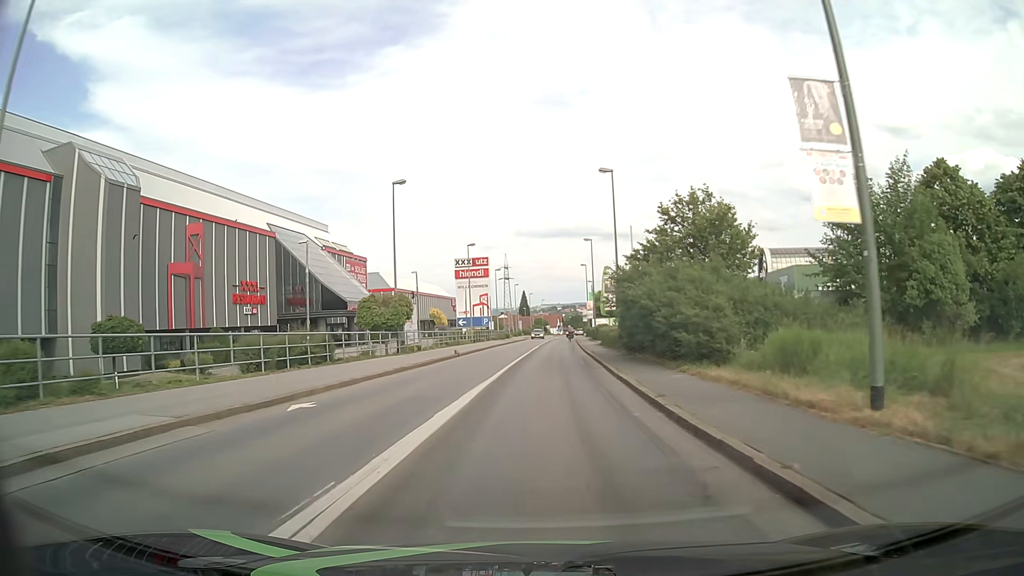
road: tertiary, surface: asphalt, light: Day
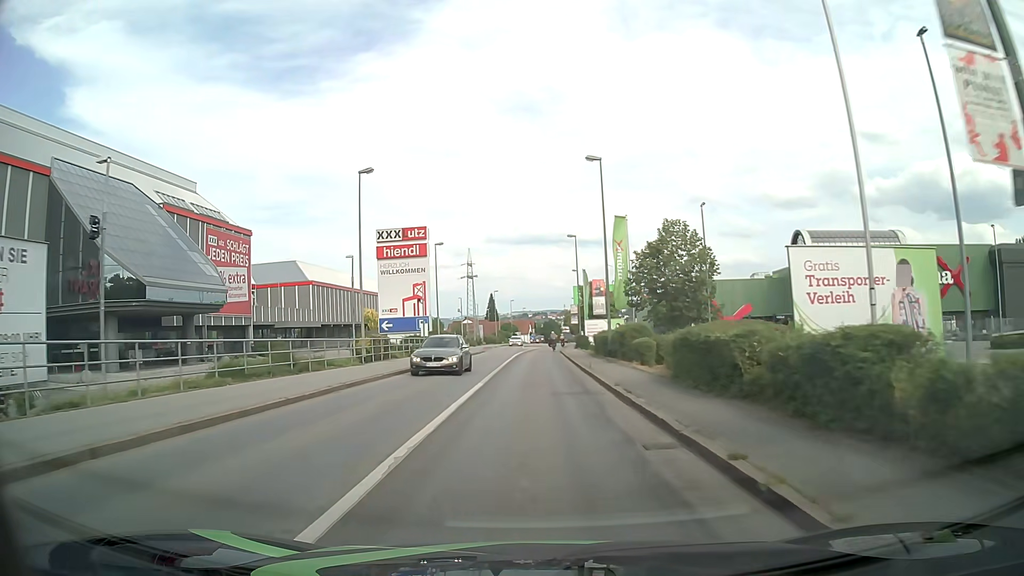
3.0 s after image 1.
(+0.8, +34.0) m; +3°
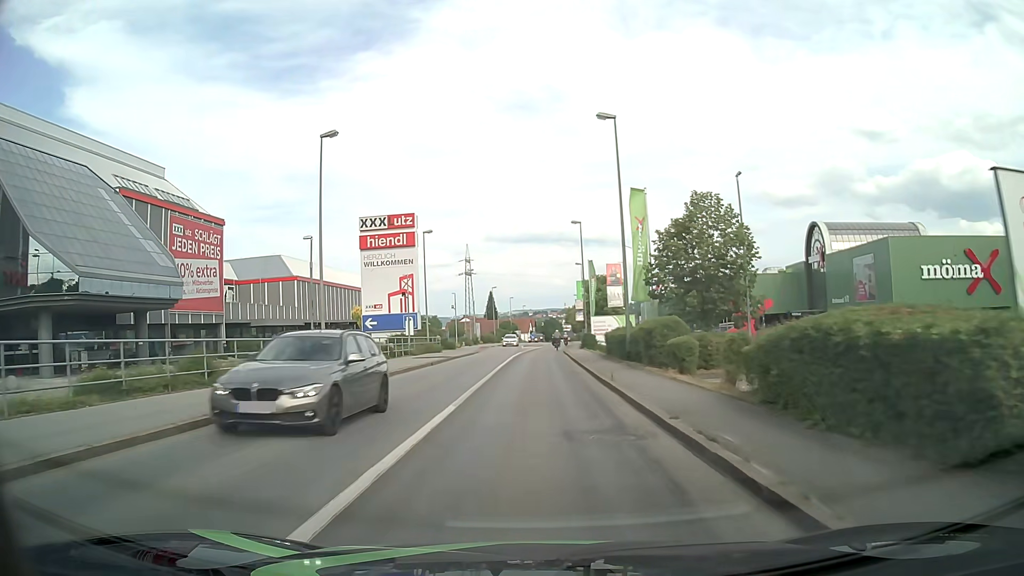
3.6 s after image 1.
(0.0, +6.6) m; 0°
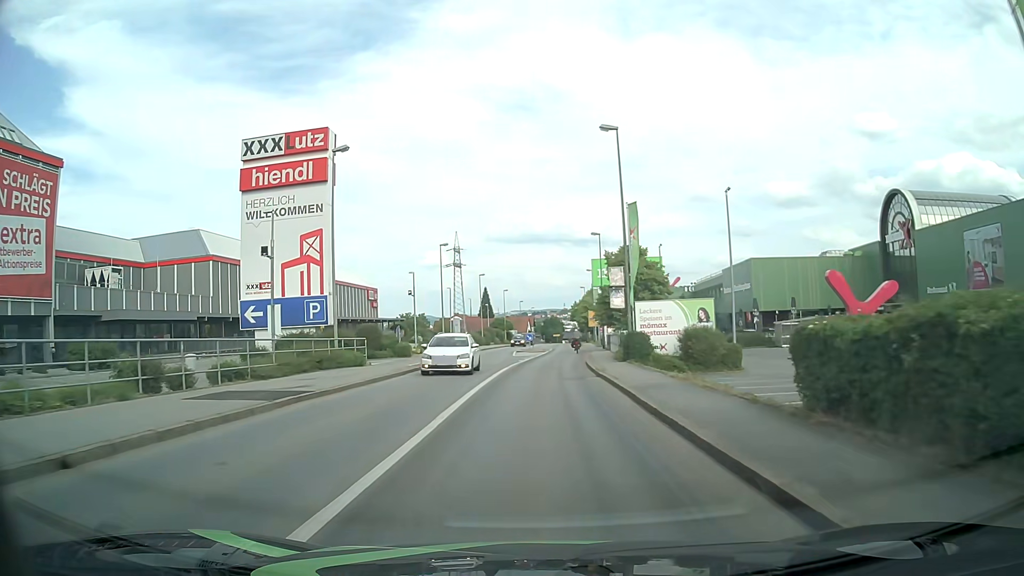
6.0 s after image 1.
(0.0, +25.3) m; 0°
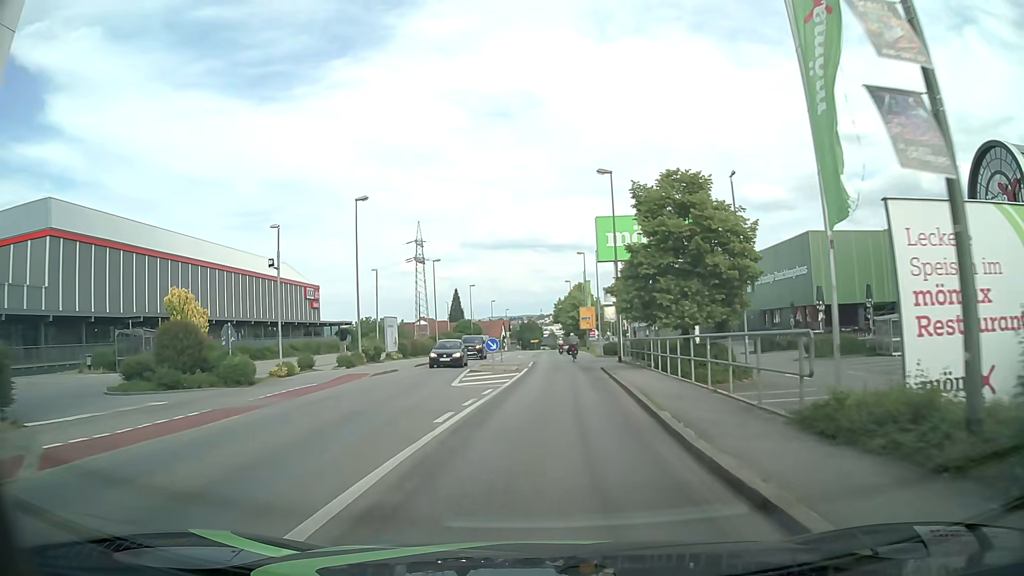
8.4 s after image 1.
(+0.3, +24.0) m; +2°
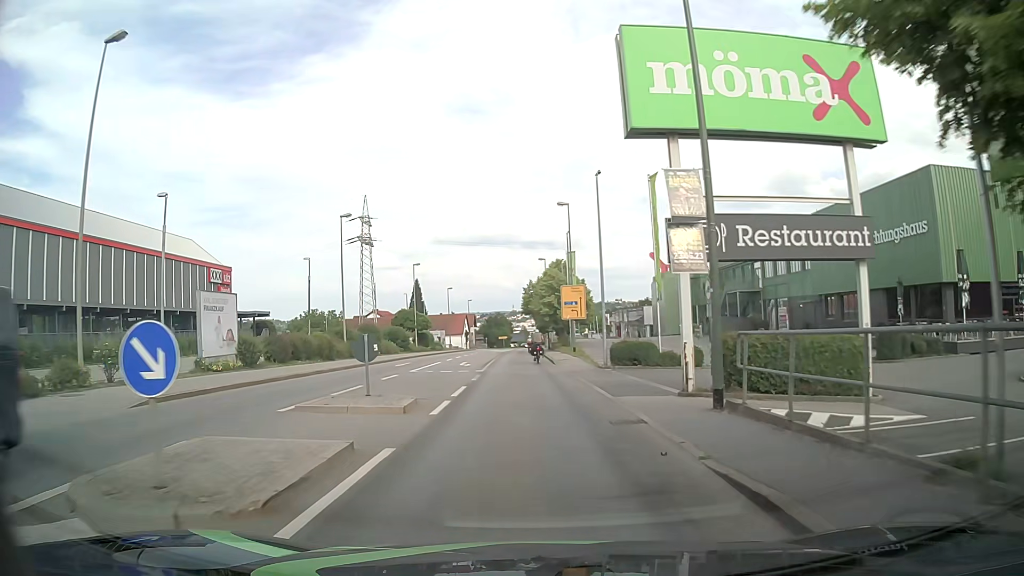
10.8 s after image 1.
(+0.8, +24.1) m; +2°
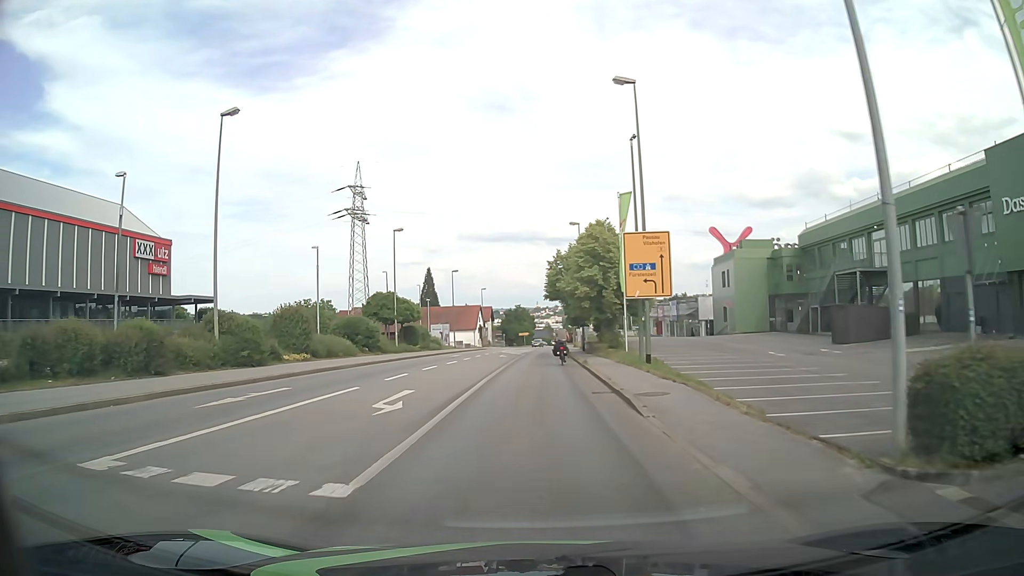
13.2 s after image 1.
(-0.2, +22.1) m; -2°
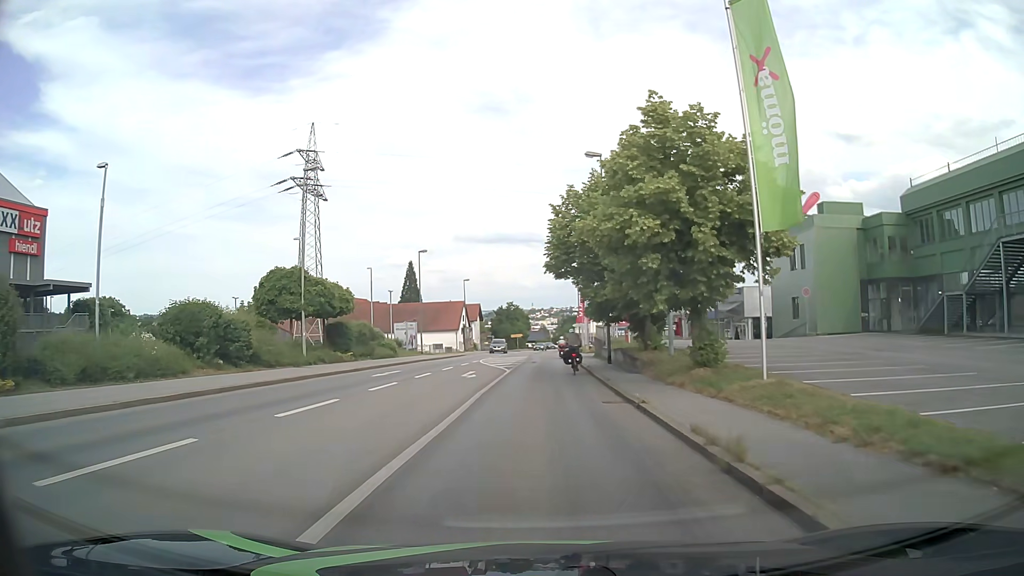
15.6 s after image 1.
(0.0, +21.1) m; 0°
(0, +10) (0, +20) (0, +30) (0, +40) (+1, +50) (+1, +60) (+1, +70) (+2, +80) (+2, +90) (+3, +100) m
